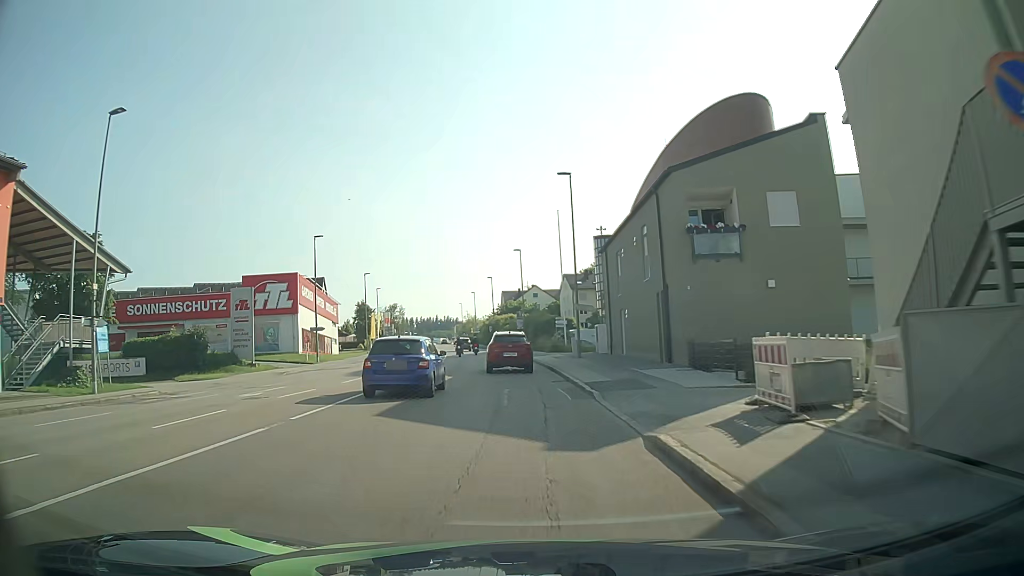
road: tertiary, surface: asphalt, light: Day
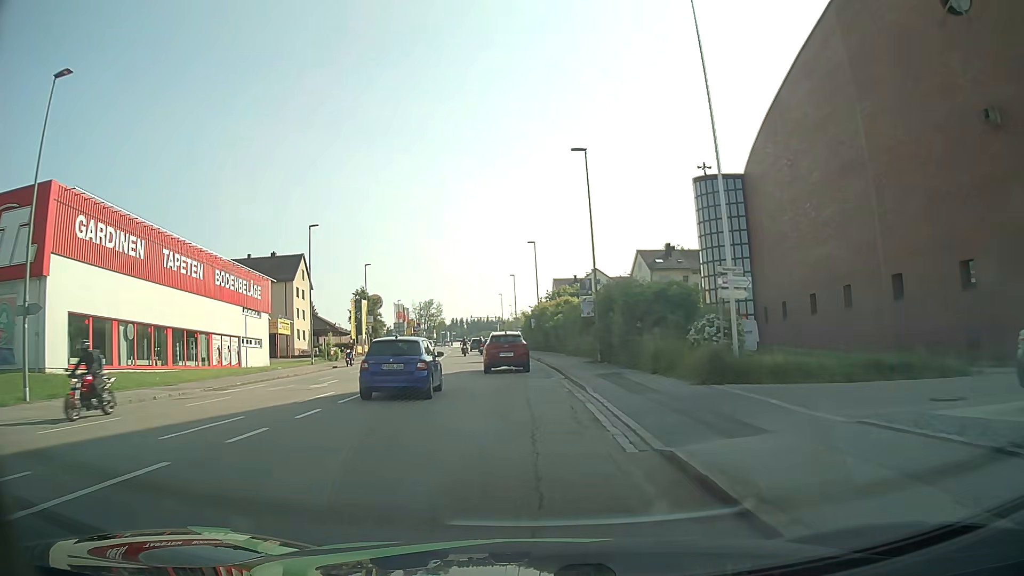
(-1.4, +37.9) m; -4°
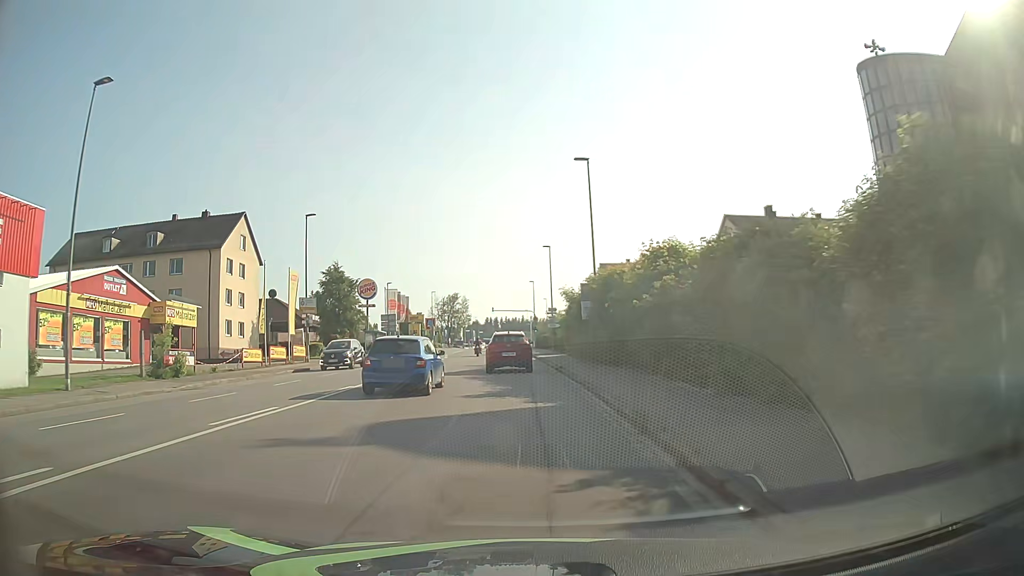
(-1.0, +30.7) m; -3°
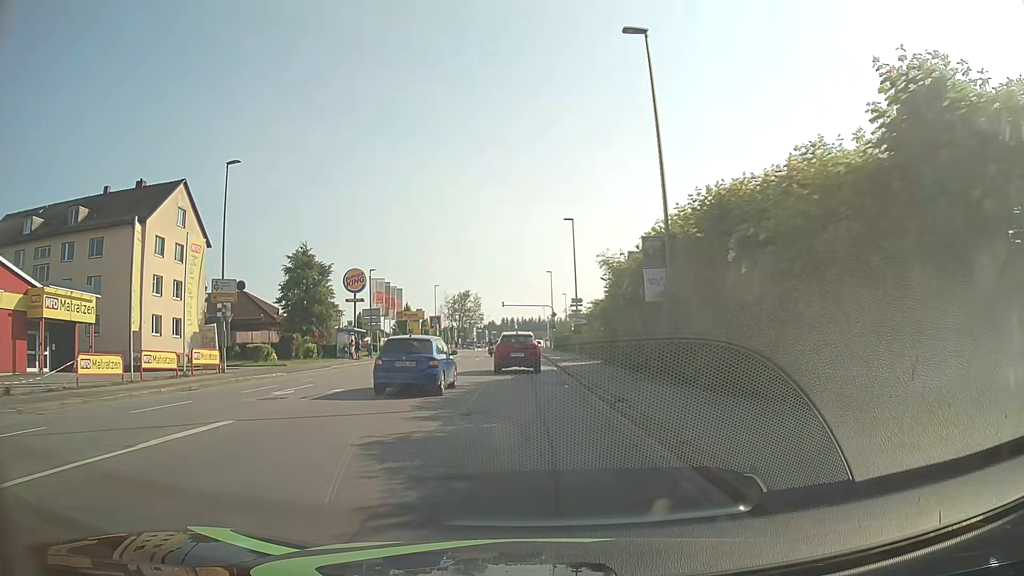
(-0.2, +15.4) m; -2°
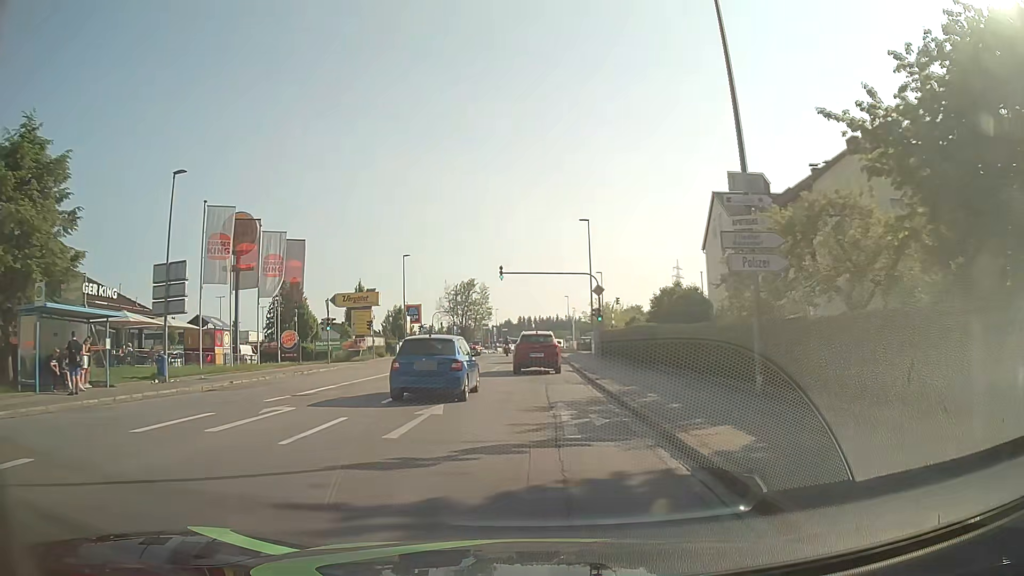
(-0.6, +38.5) m; -1°
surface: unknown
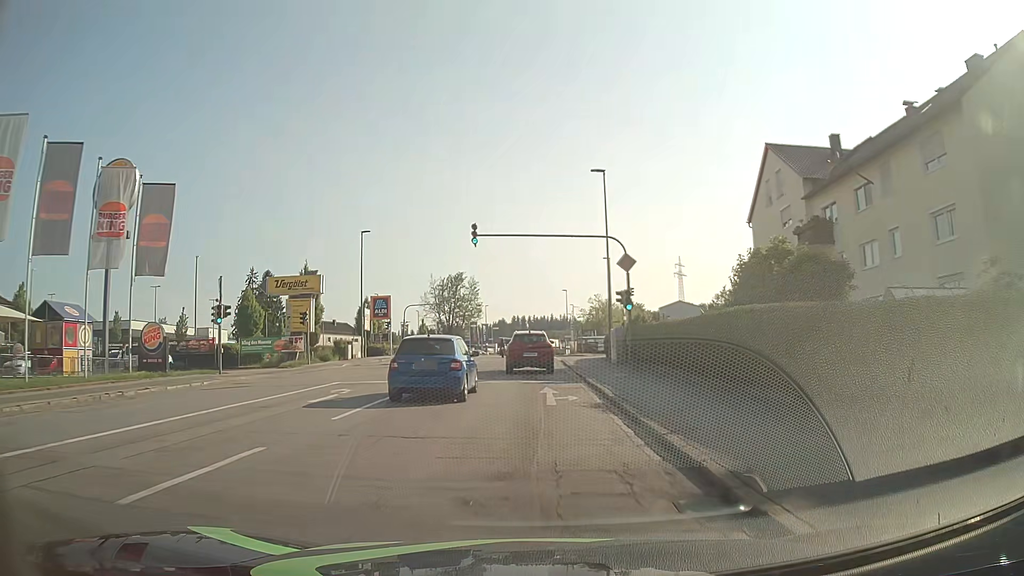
(-0.1, +15.3) m; 0°
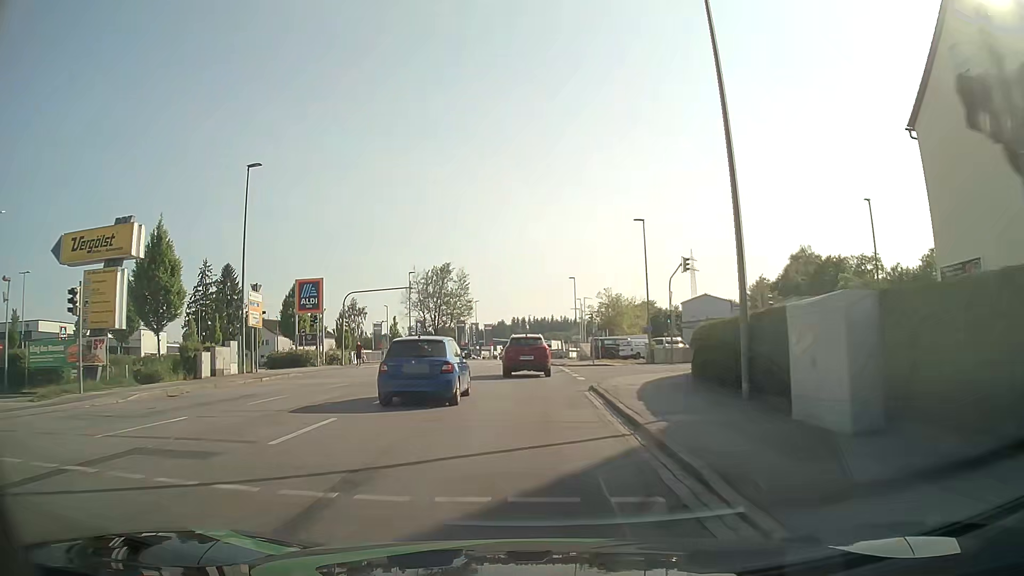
(0.0, +23.0) m; 0°
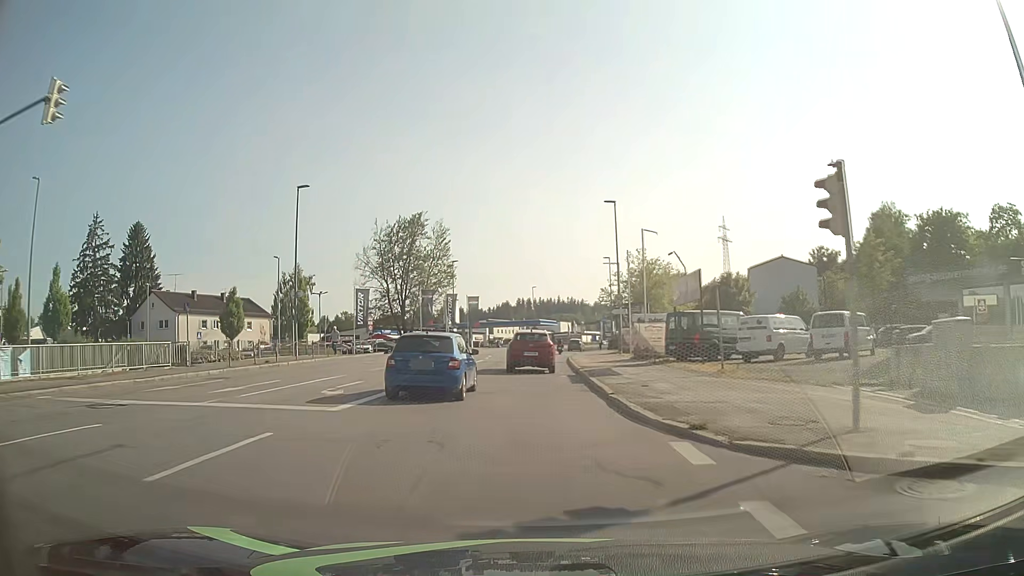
(-0.2, +38.8) m; -1°
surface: asphalt
(0, +10) (0, +20) (0, +30) (0, +40) (+1, +50) (+1, +60) (+2, +70) (+4, +80) (+5, +90) (+8, +99) m
